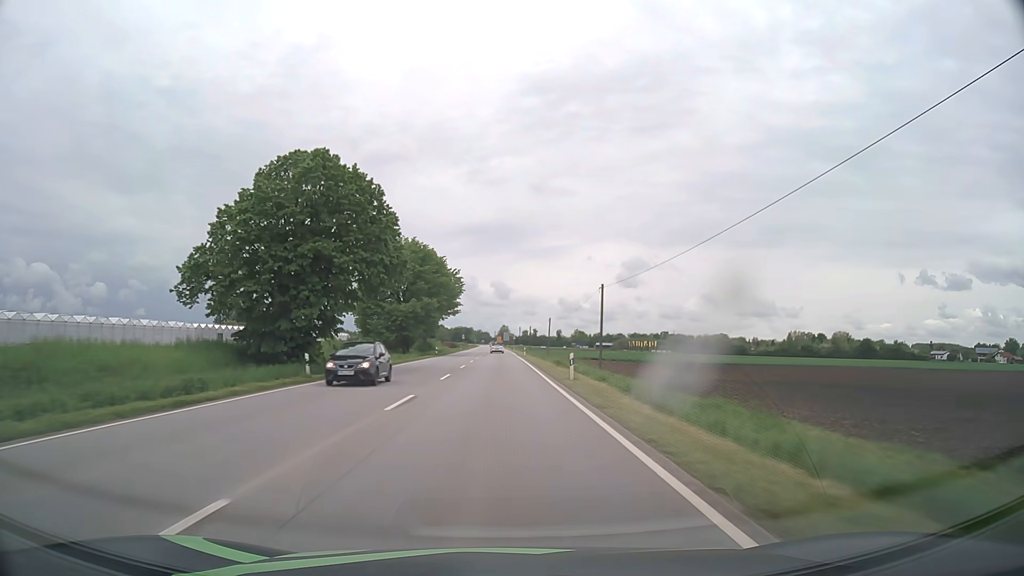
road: primary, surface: asphalt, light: Day
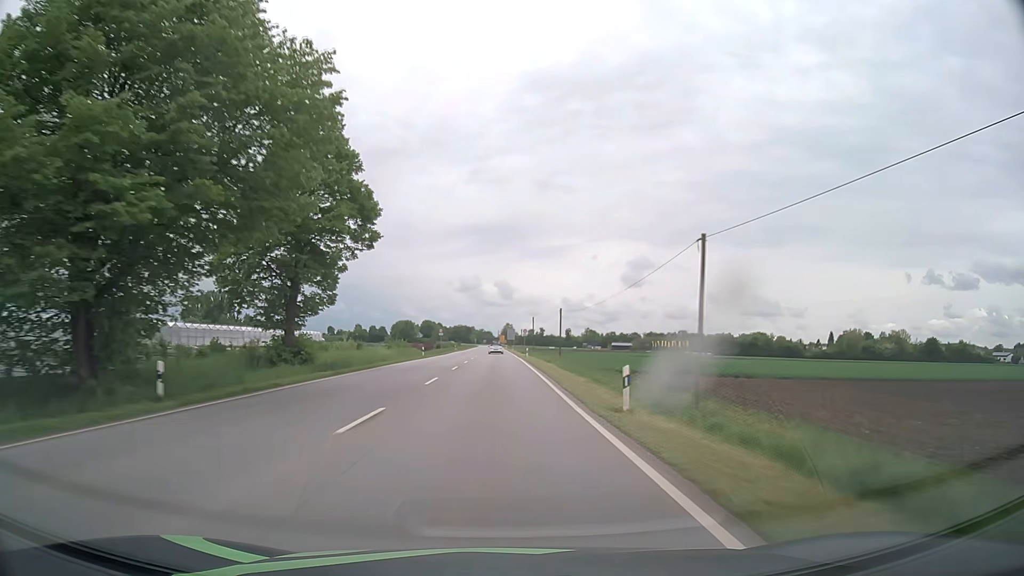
(-0.2, +63.3) m; 0°
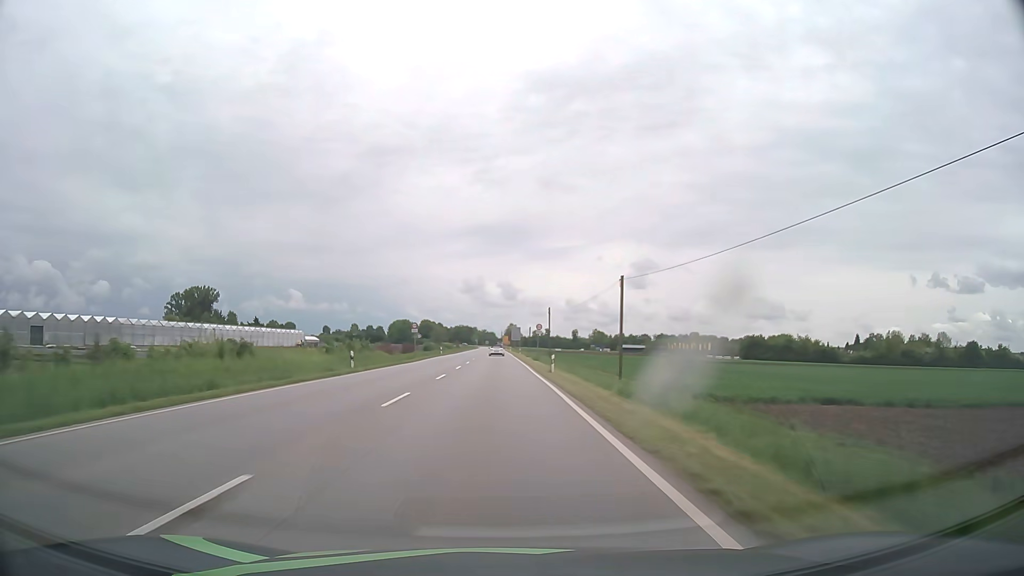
(-0.1, +31.6) m; 0°
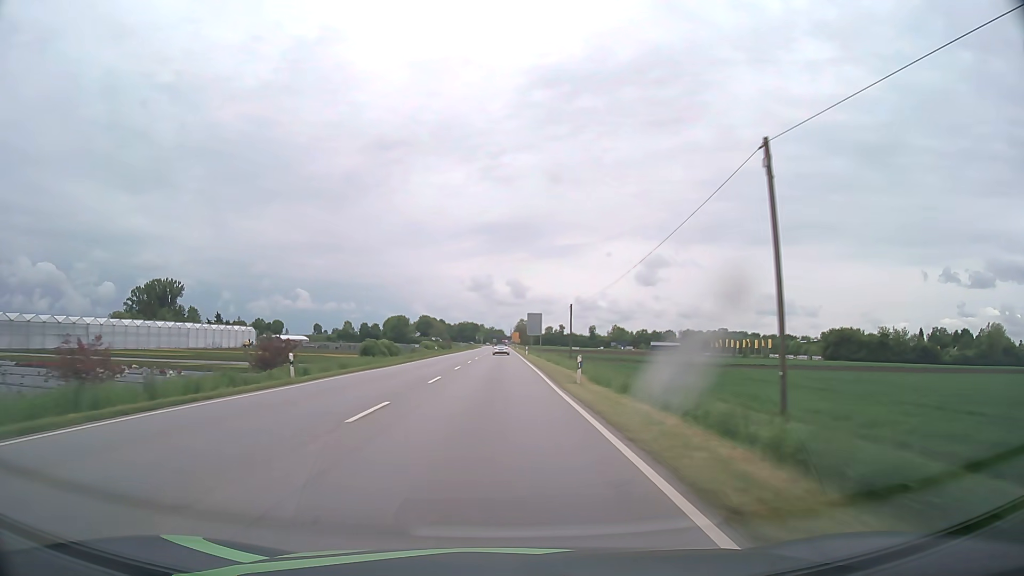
(-0.2, +63.2) m; -1°
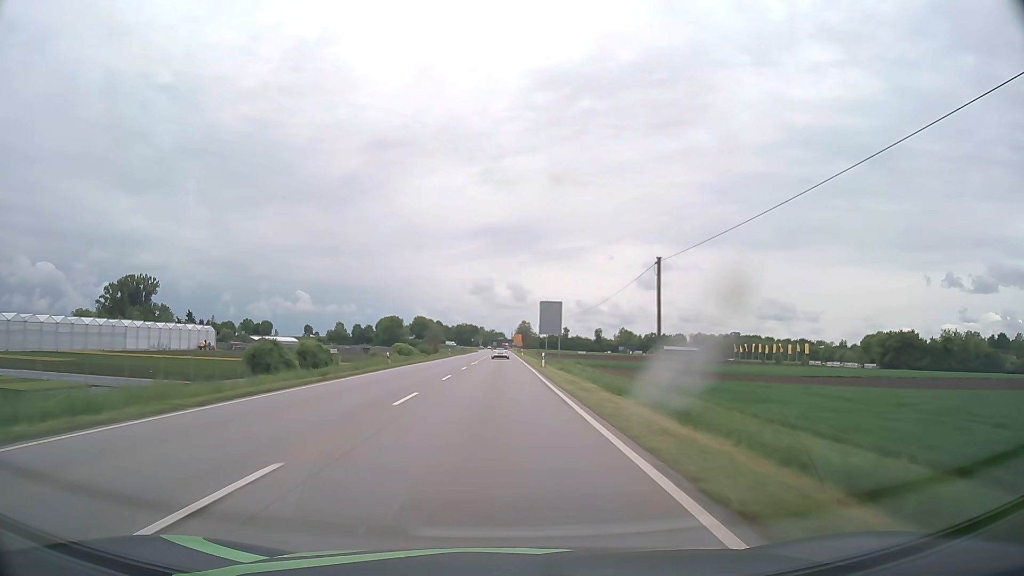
(-0.1, +31.6) m; 0°
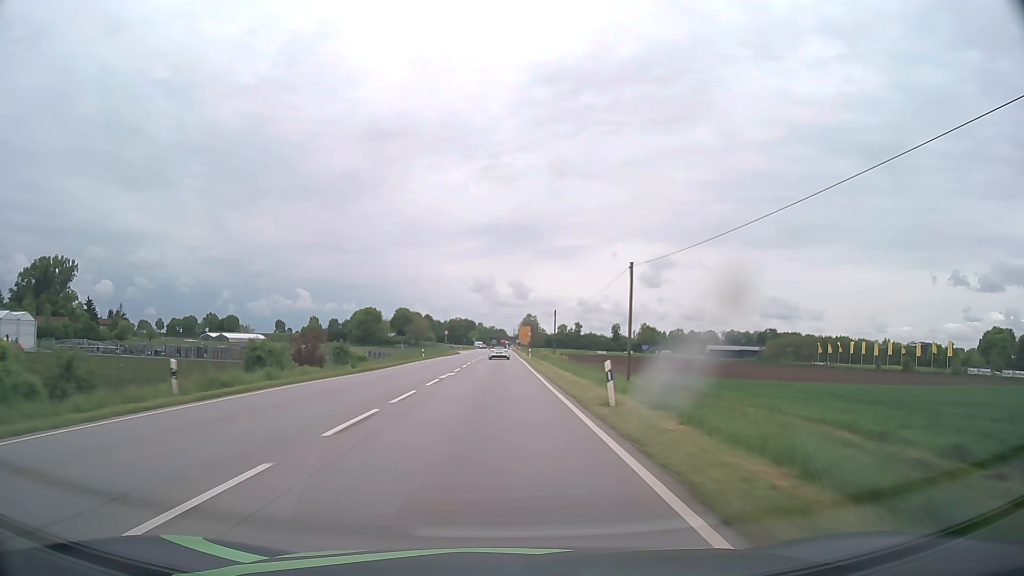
(+0.3, +78.5) m; 0°
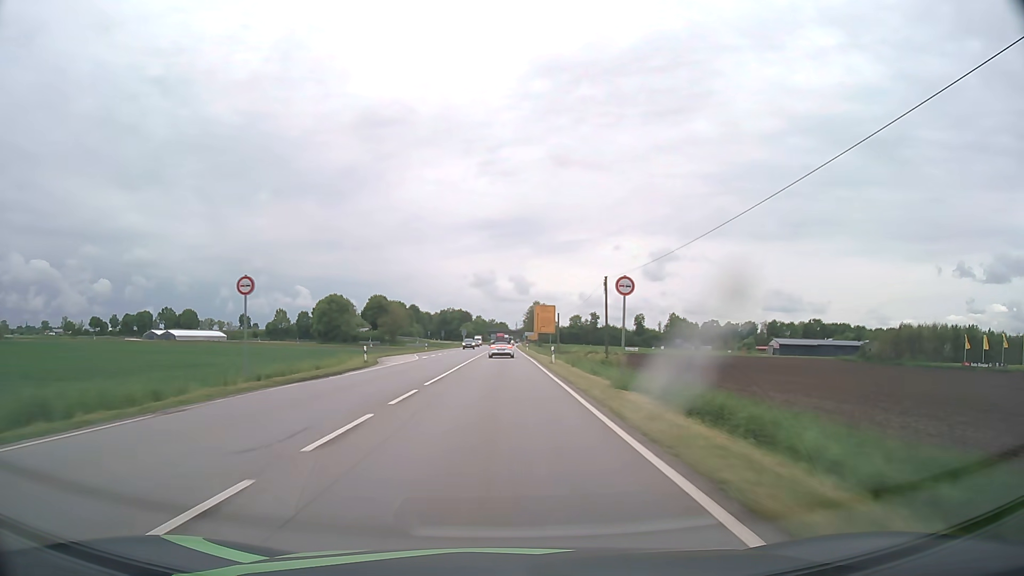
(-0.1, +74.2) m; 0°
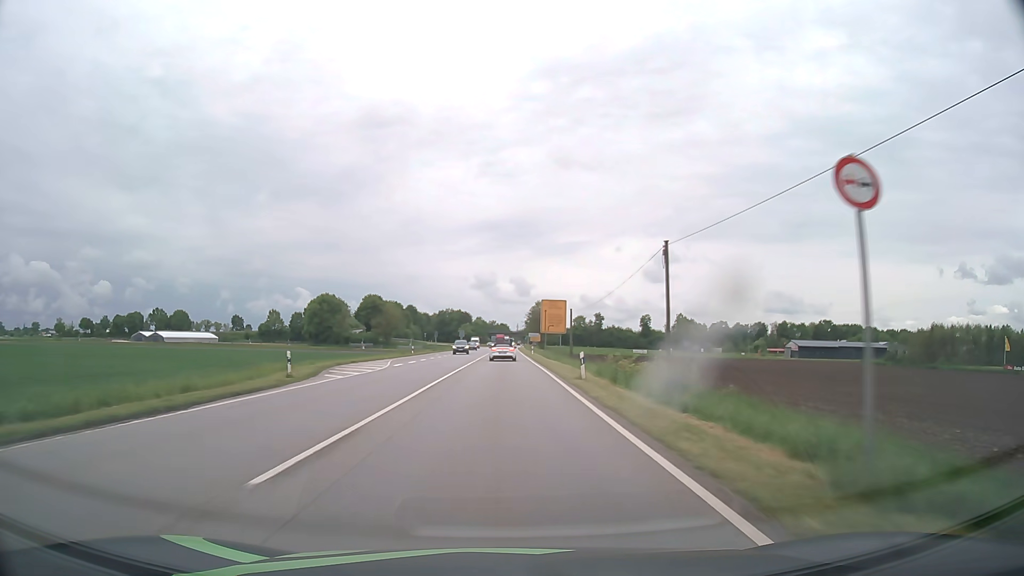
(0.0, +14.0) m; 0°
